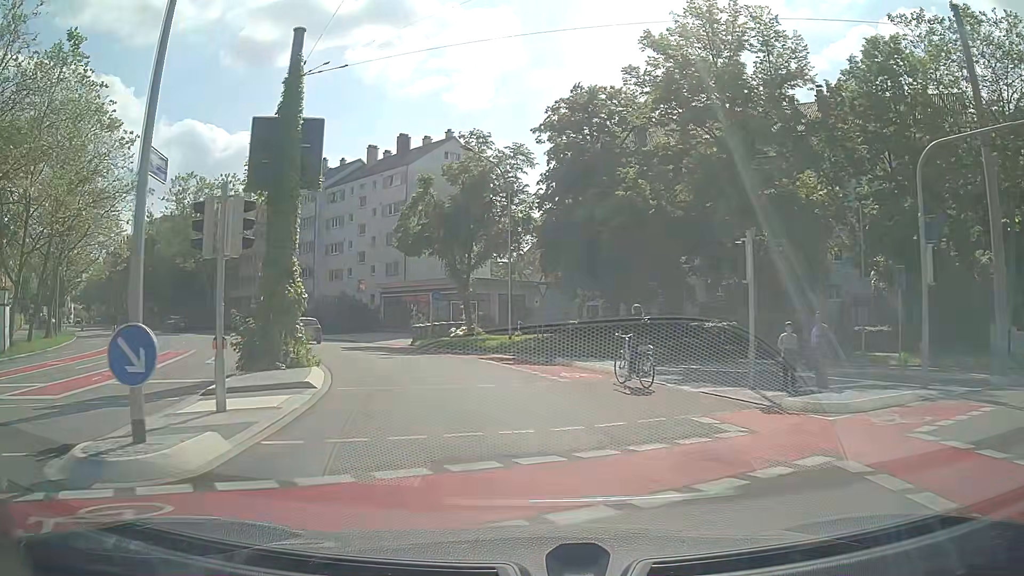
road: secondary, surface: asphalt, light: Day
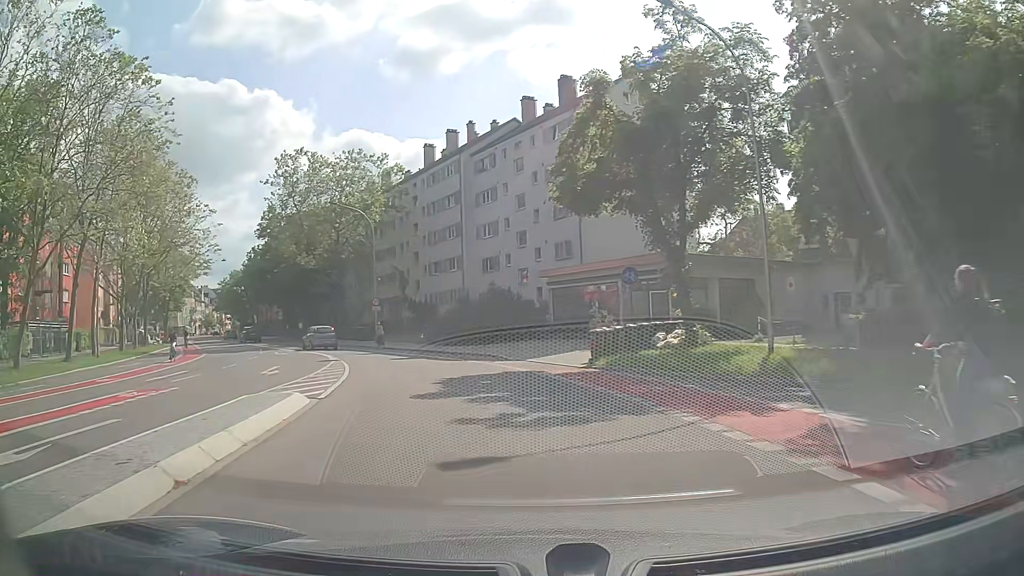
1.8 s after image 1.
(-2.2, +16.4) m; -16°
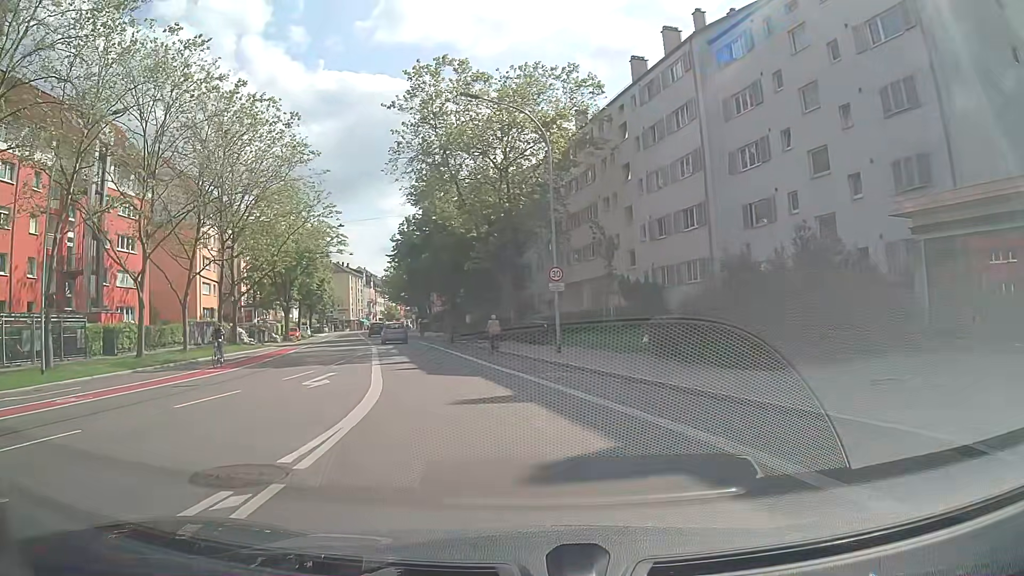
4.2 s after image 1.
(-3.5, +22.0) m; -17°
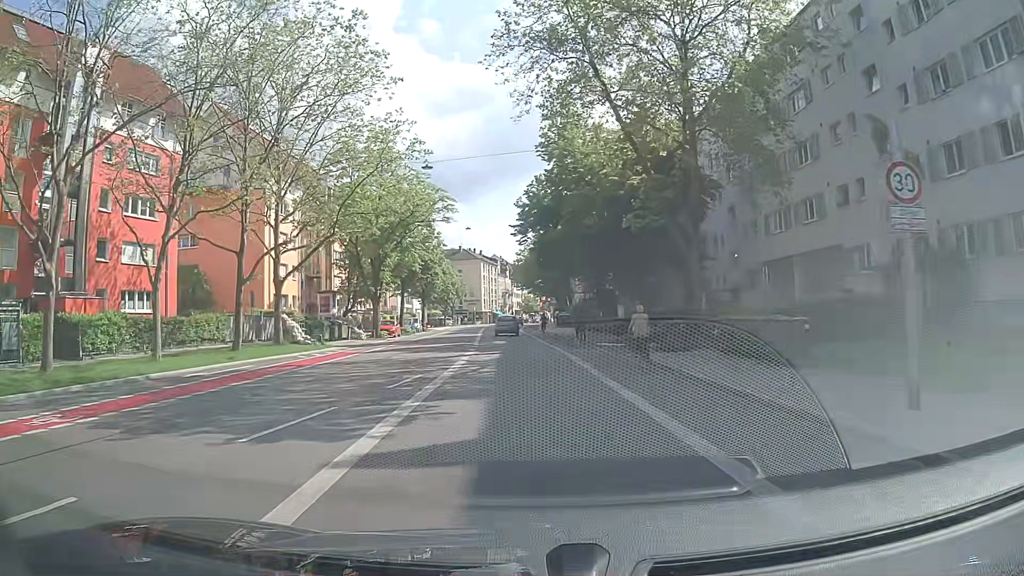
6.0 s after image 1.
(-2.0, +16.7) m; -12°
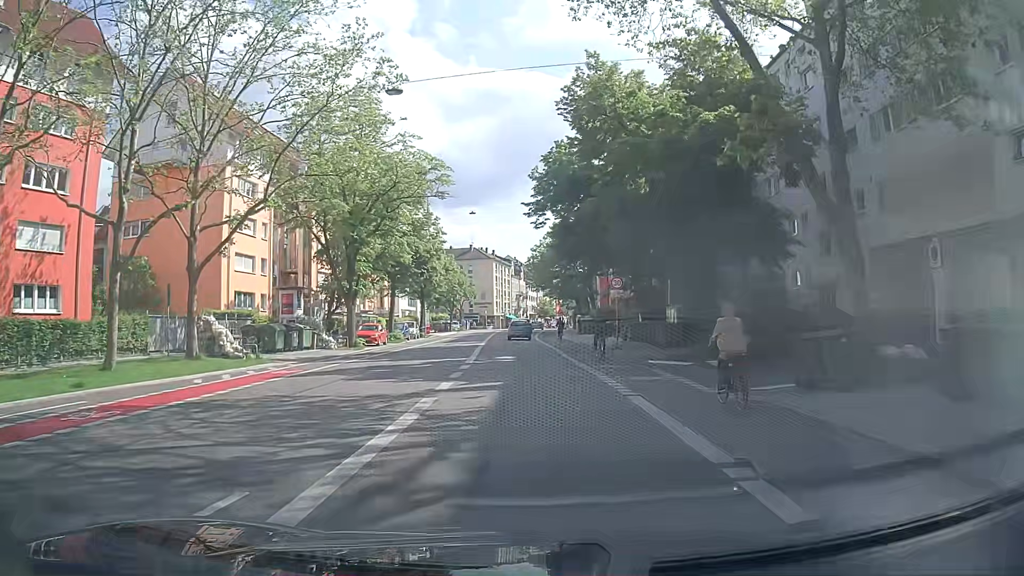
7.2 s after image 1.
(-0.3, +11.3) m; -2°
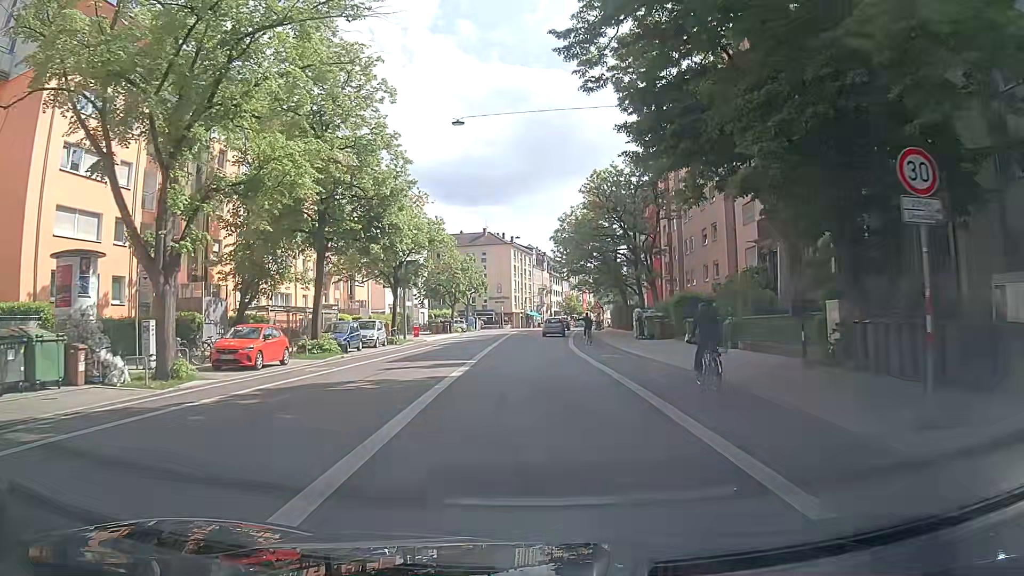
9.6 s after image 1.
(-0.4, +23.3) m; -3°
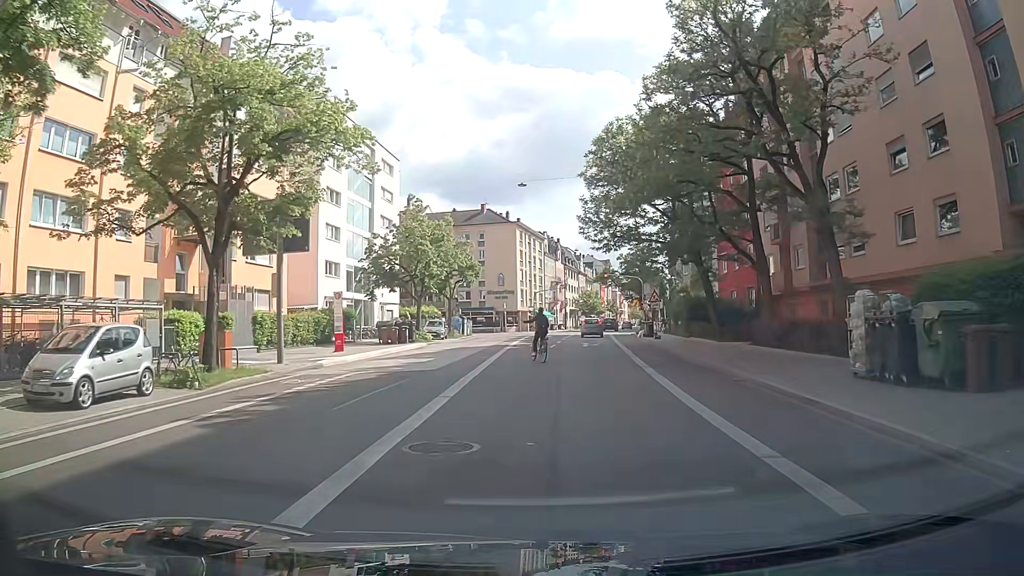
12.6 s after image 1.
(+0.3, +26.9) m; 0°
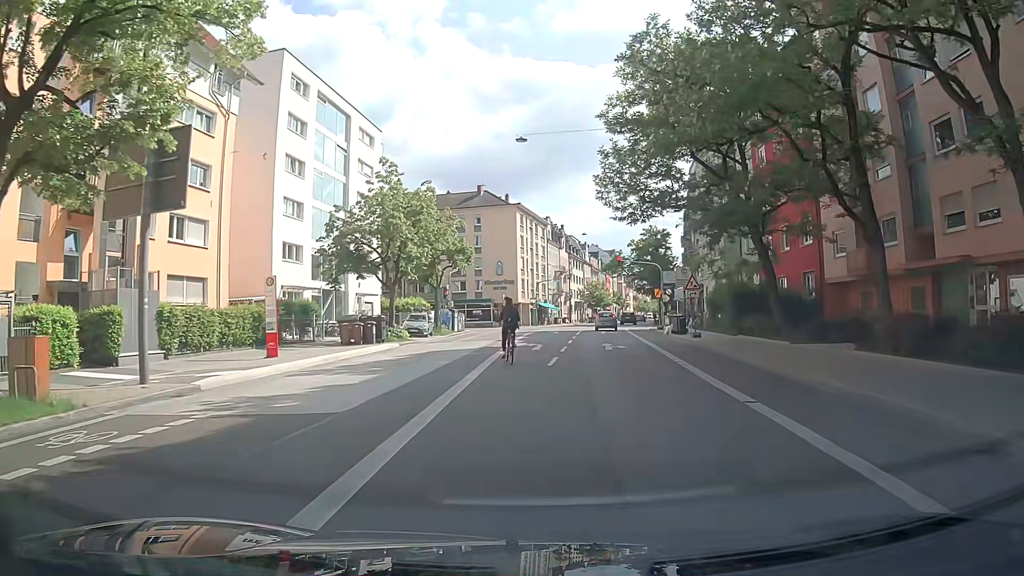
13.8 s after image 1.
(+0.1, +9.2) m; 0°
